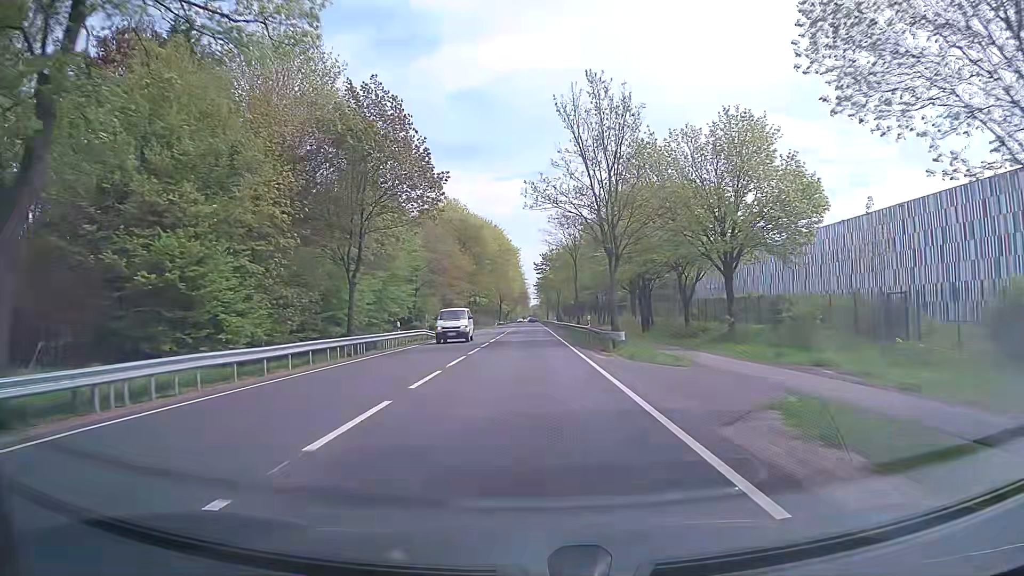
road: primary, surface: asphalt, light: Day
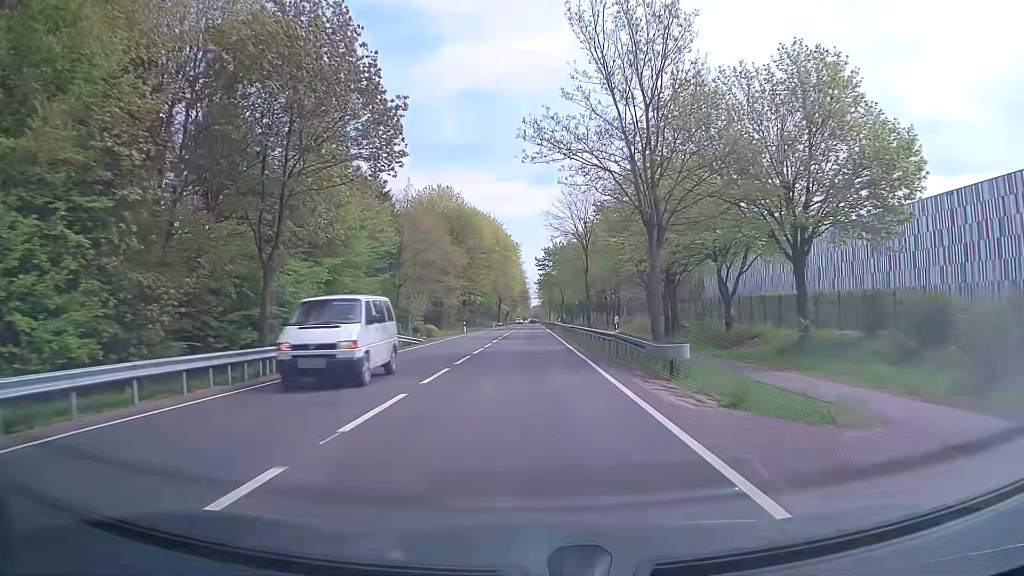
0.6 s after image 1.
(-0.1, +10.8) m; 0°
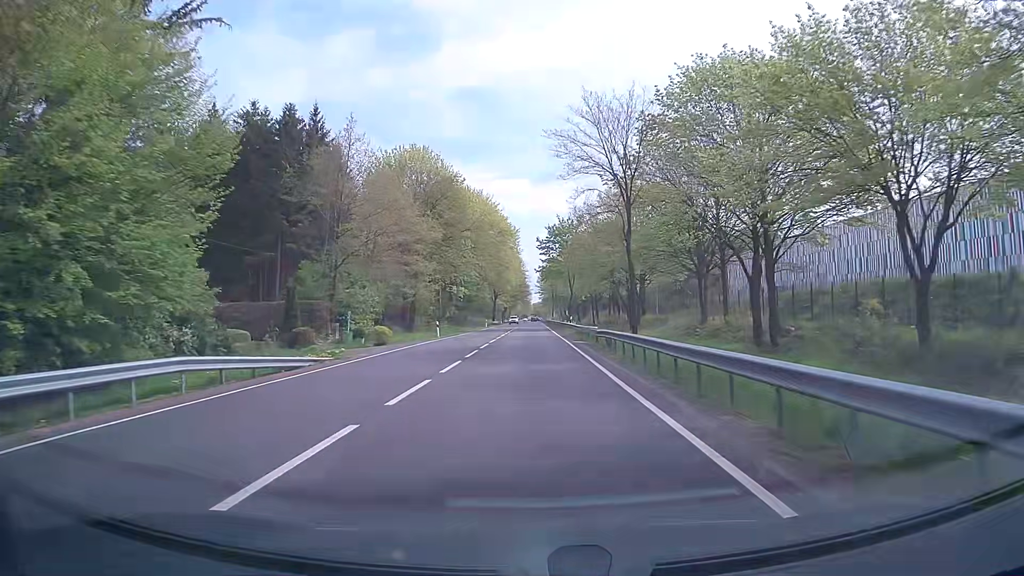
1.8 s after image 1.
(0.0, +21.6) m; 0°
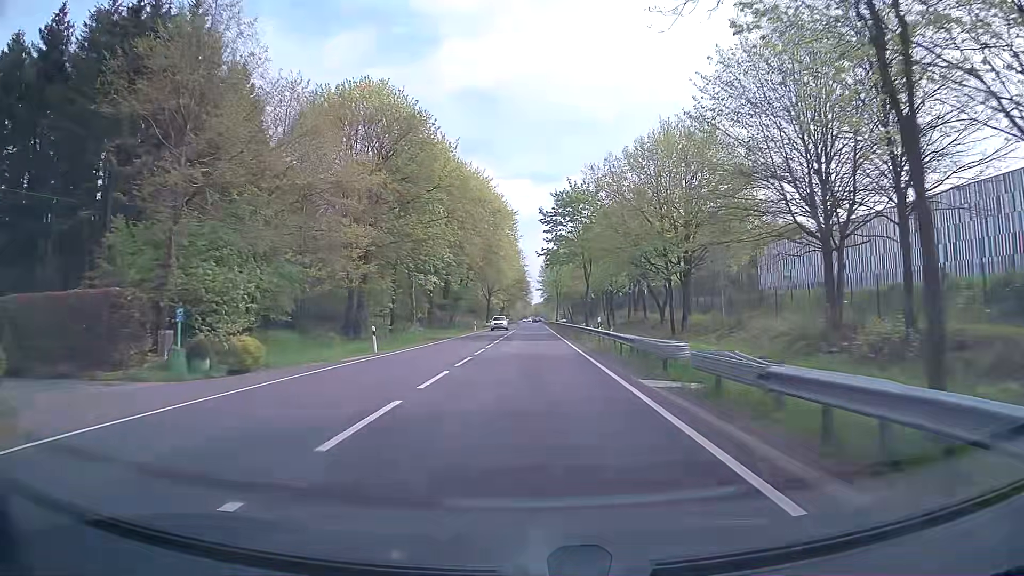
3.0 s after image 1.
(+0.1, +21.6) m; 0°
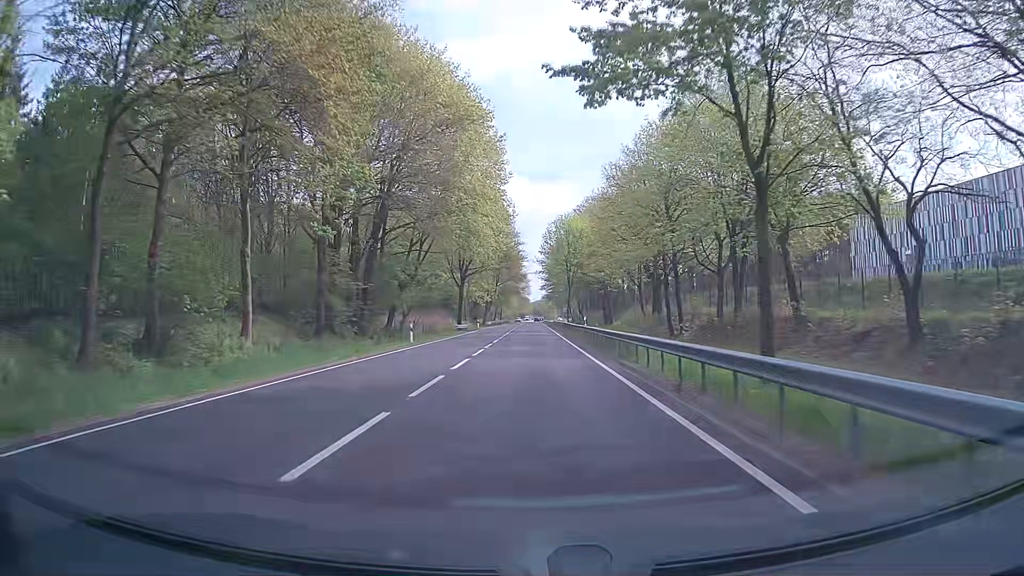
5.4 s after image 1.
(0.0, +43.2) m; 0°
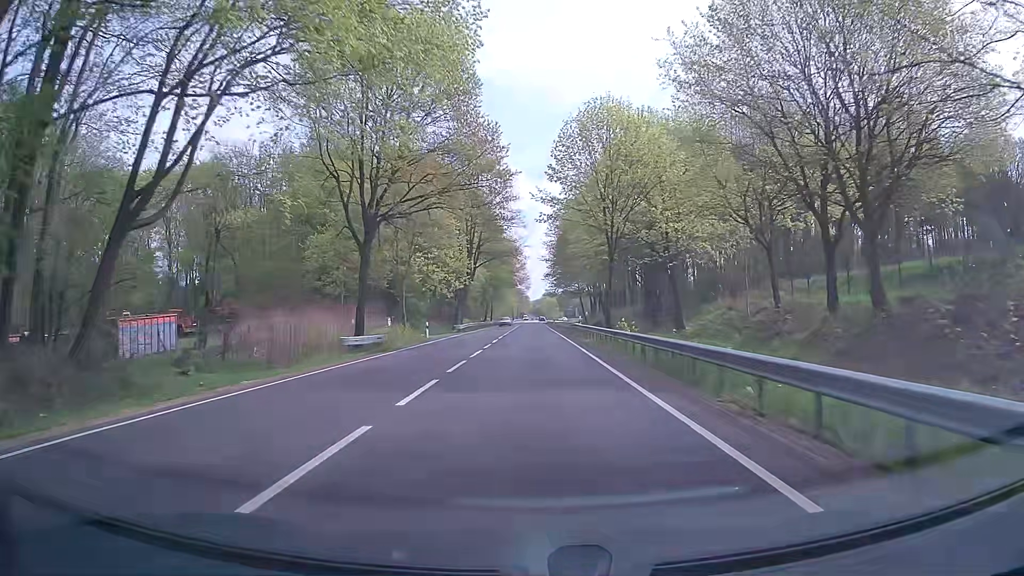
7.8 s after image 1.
(+0.1, +43.2) m; 0°
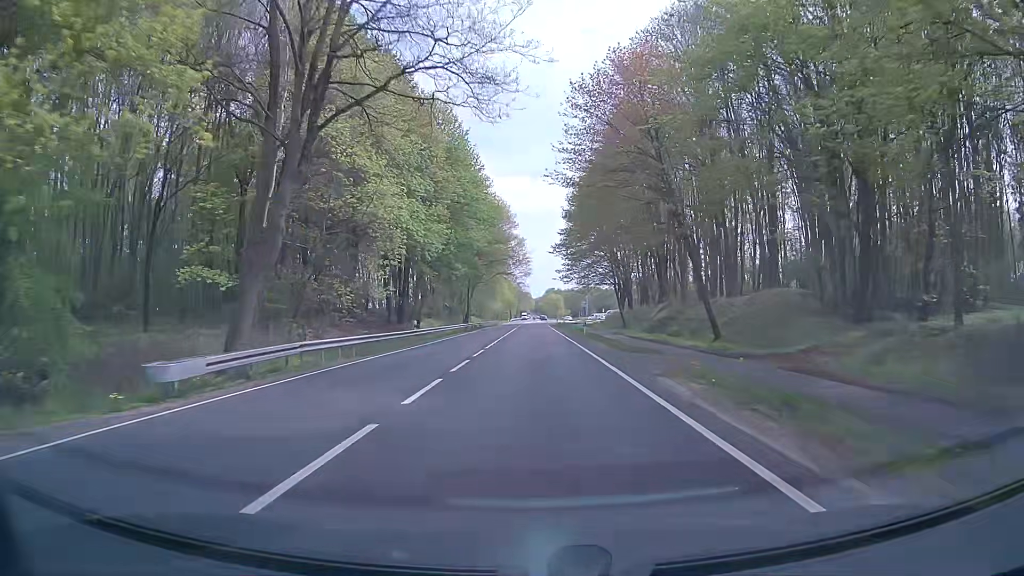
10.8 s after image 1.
(+0.2, +53.9) m; 0°
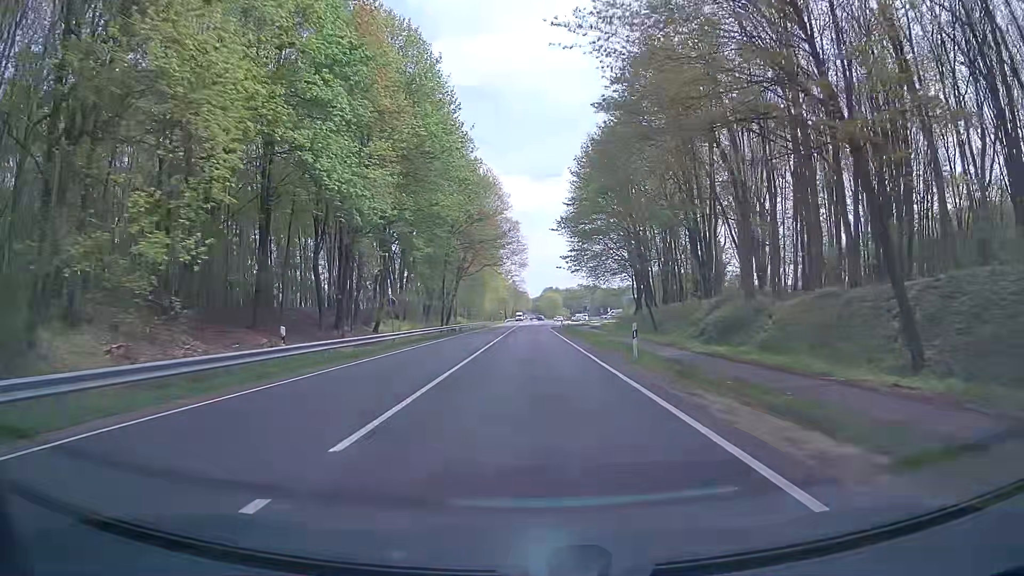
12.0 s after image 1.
(0.0, +21.5) m; 0°
(0, +10) (0, +20) (0, +30) (0, +40) (0, +50) (0, +60) (0, +70) (0, +80) (+1, +90) (+1, +100) m
